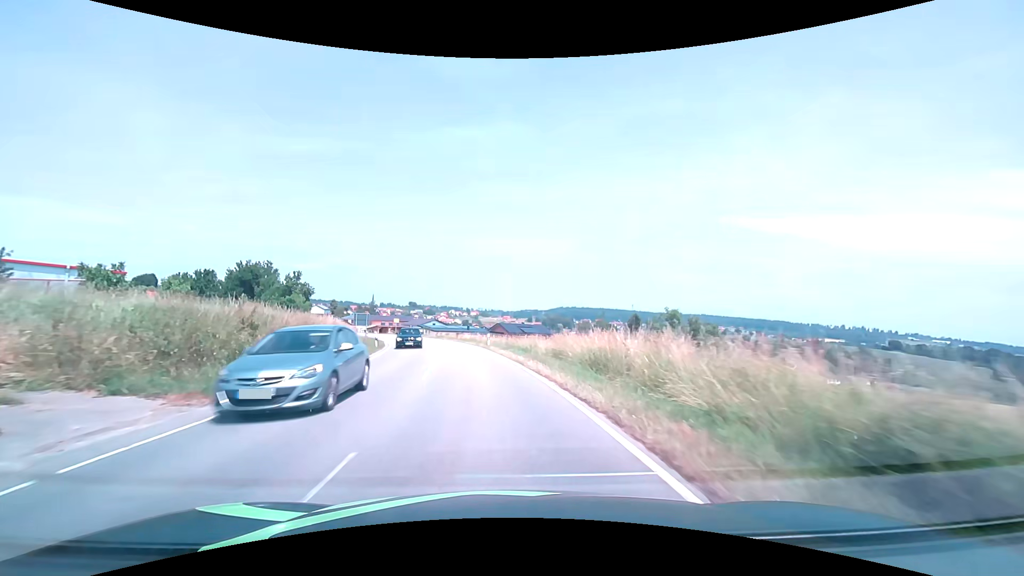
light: Day
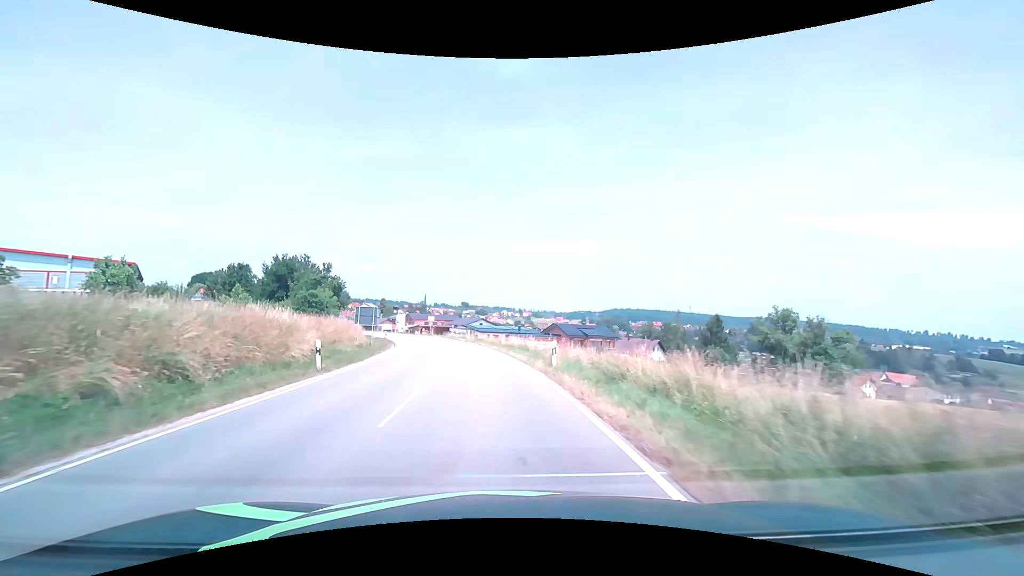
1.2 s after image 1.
(-1.0, +18.7) m; -6°
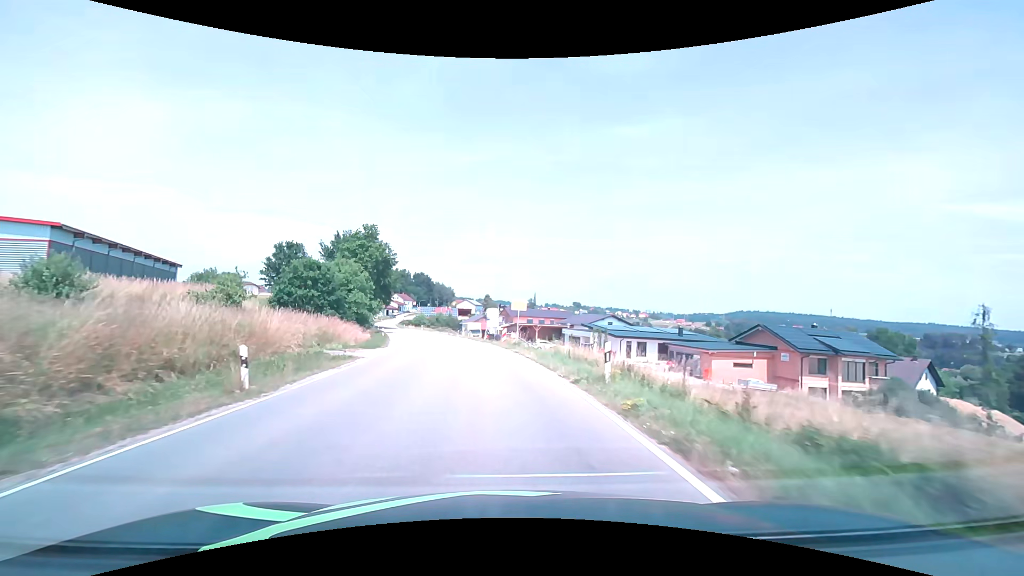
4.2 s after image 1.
(-5.2, +45.6) m; -13°
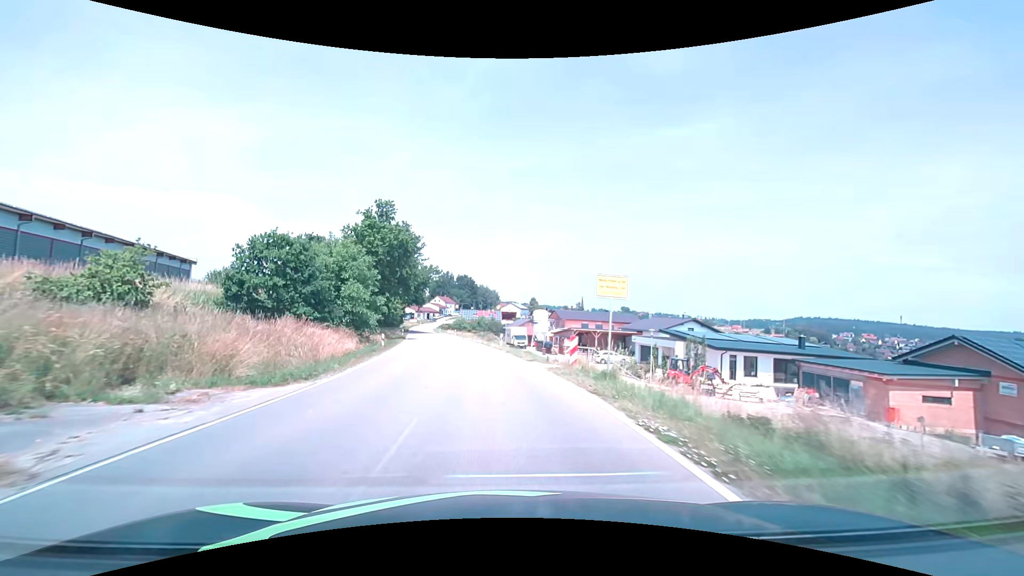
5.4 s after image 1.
(-0.8, +16.8) m; -5°
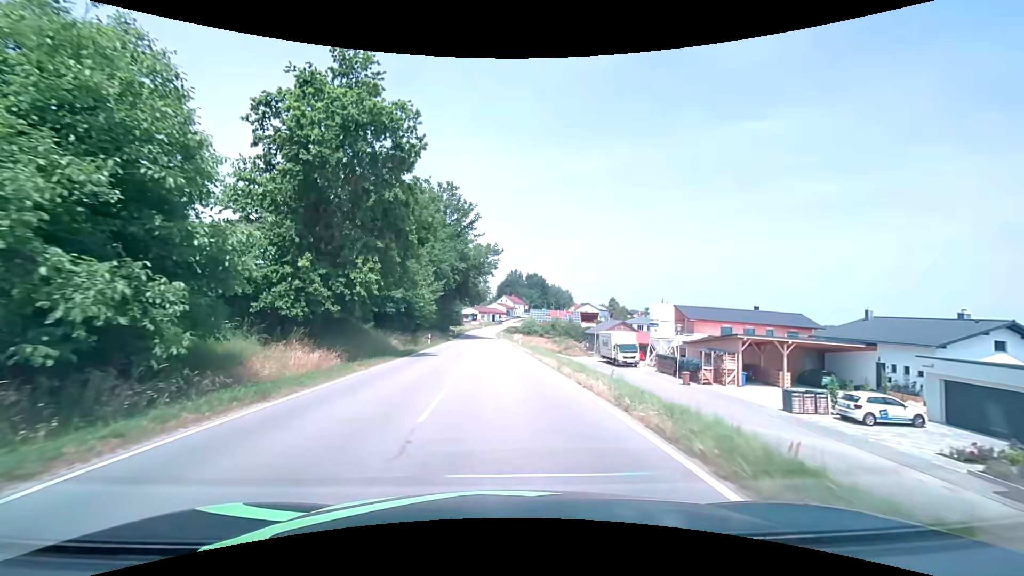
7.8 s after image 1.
(-2.5, +31.9) m; -8°
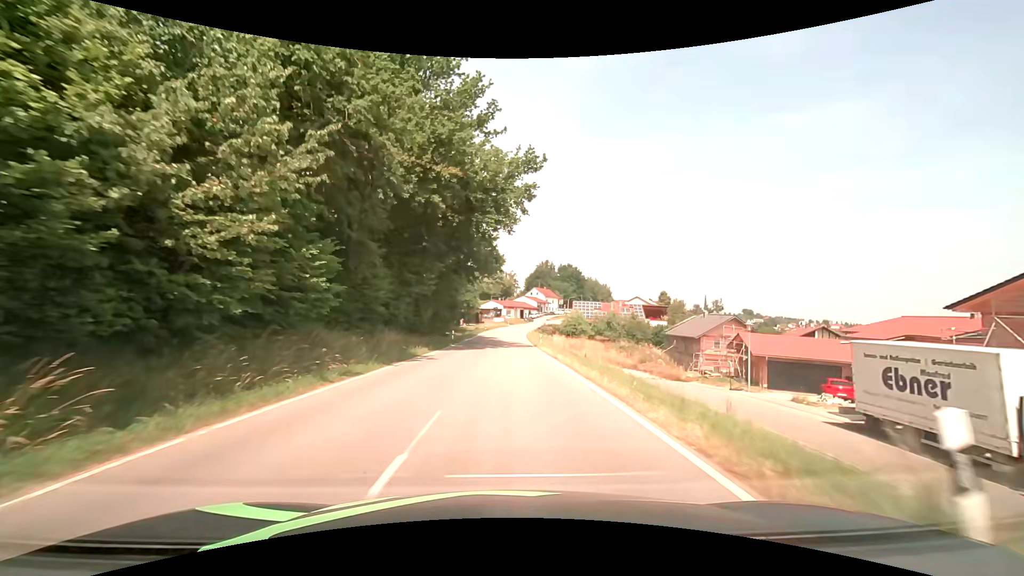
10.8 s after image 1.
(-1.3, +38.9) m; -3°
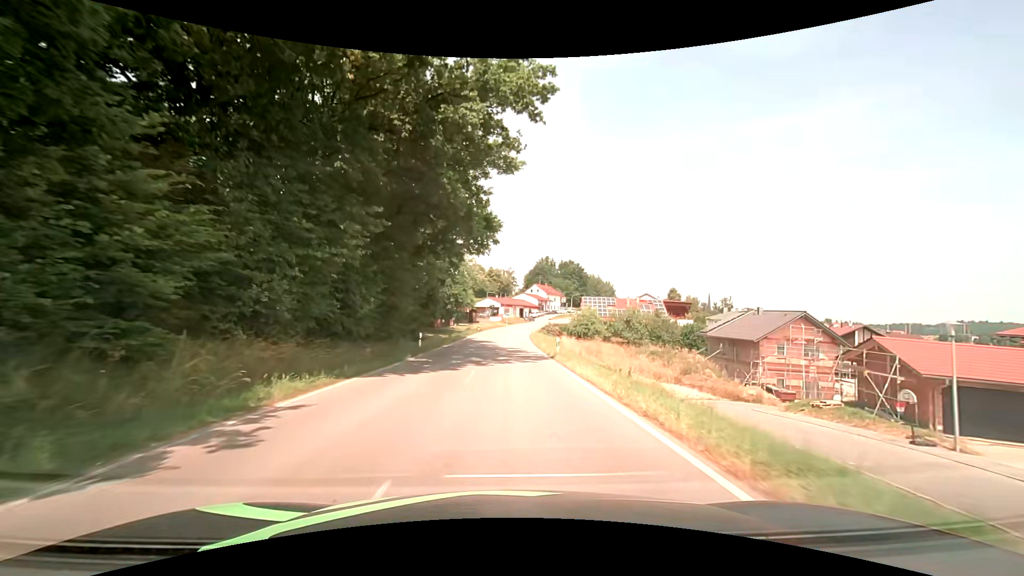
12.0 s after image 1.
(0.0, +15.4) m; +1°
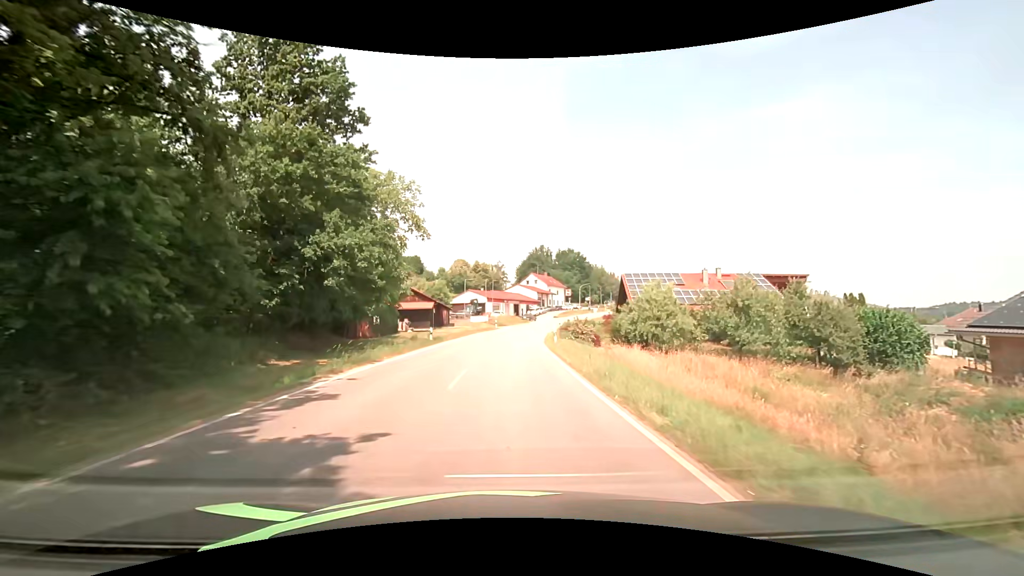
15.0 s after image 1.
(+0.1, +38.3) m; 0°
(0, +10) (0, +20) (+1, +30) (+1, +40) (+2, +50) (+4, +60) (+6, +70) (+8, +79) (+10, +89) (+13, +99) m
